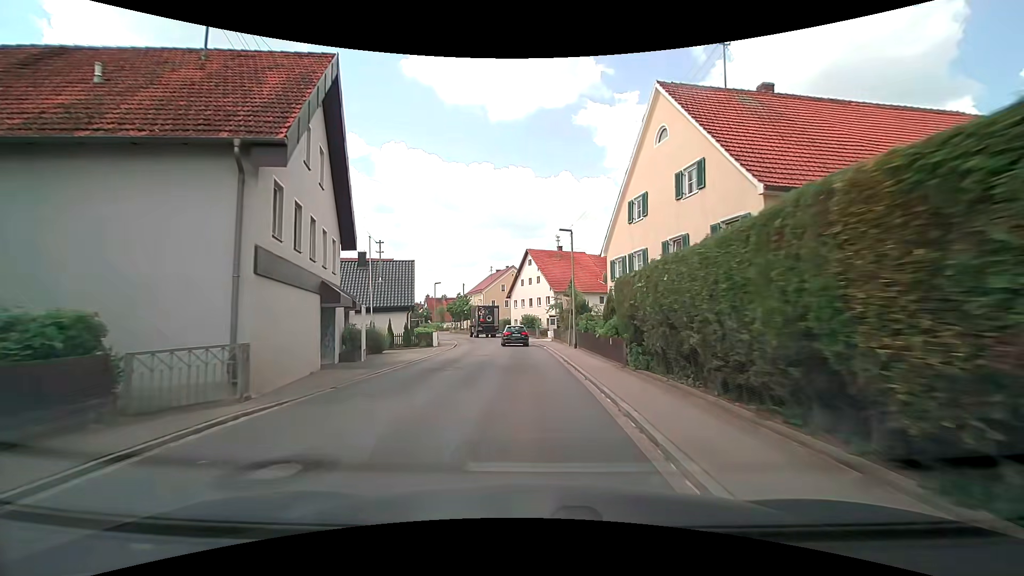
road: tertiary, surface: asphalt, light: Day
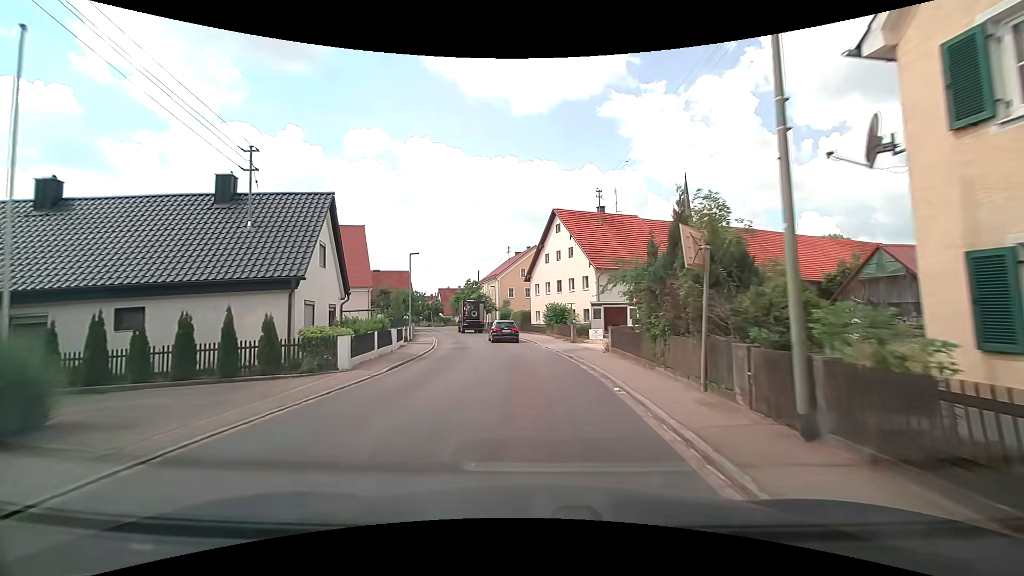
(-0.5, +20.1) m; -4°
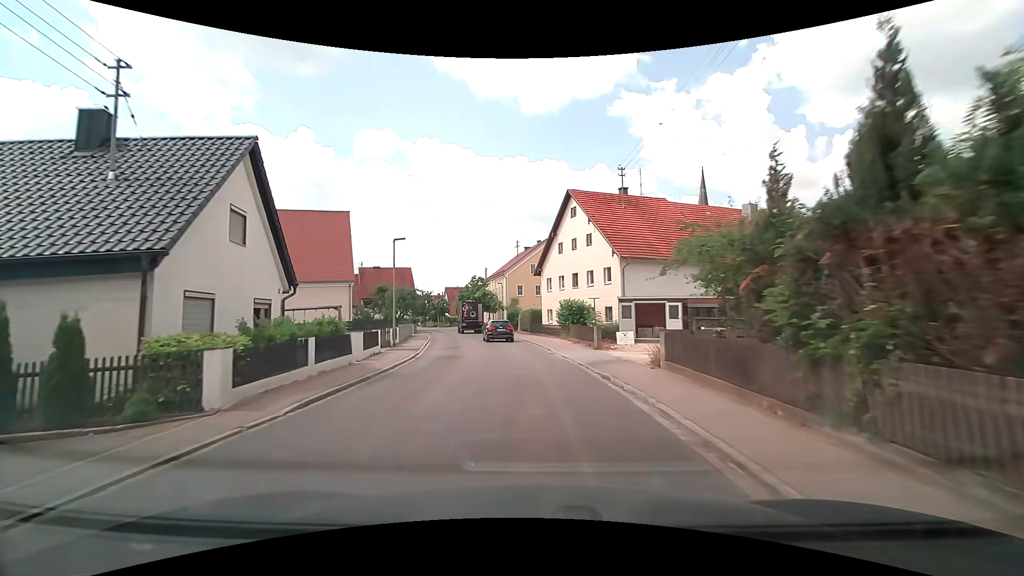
(0.0, +6.6) m; -1°
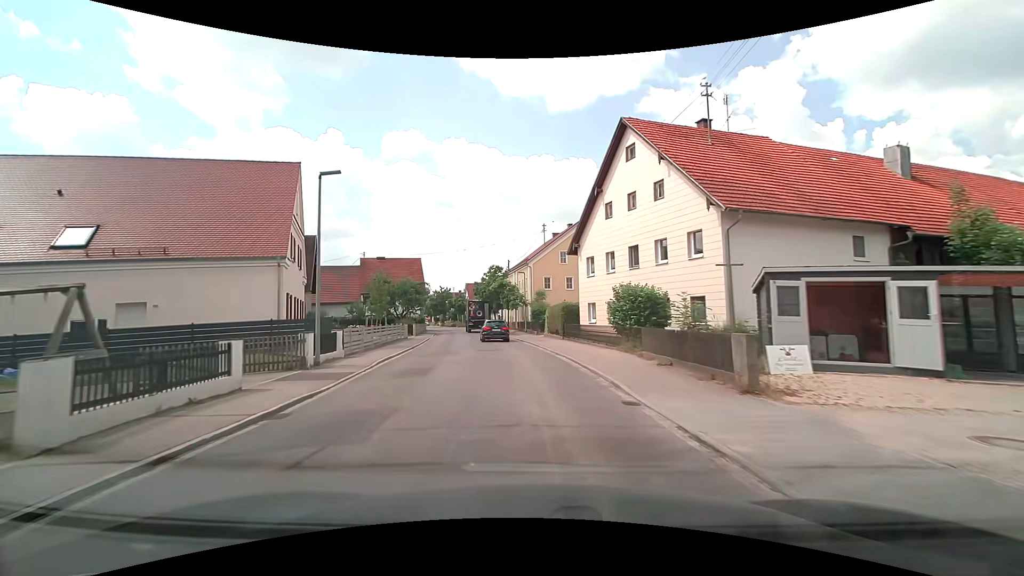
(-0.3, +13.3) m; -2°
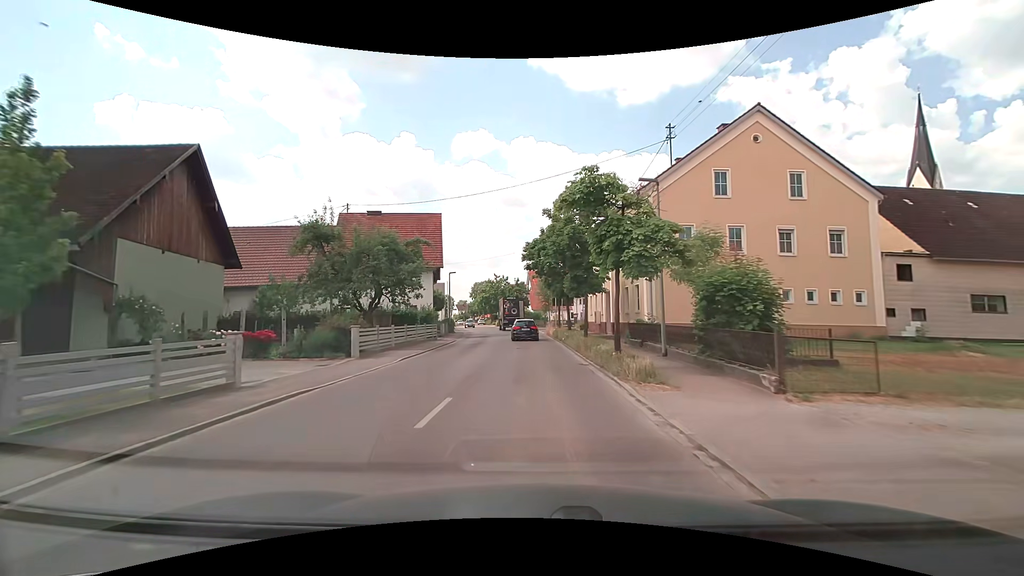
(-2.9, +33.4) m; -8°
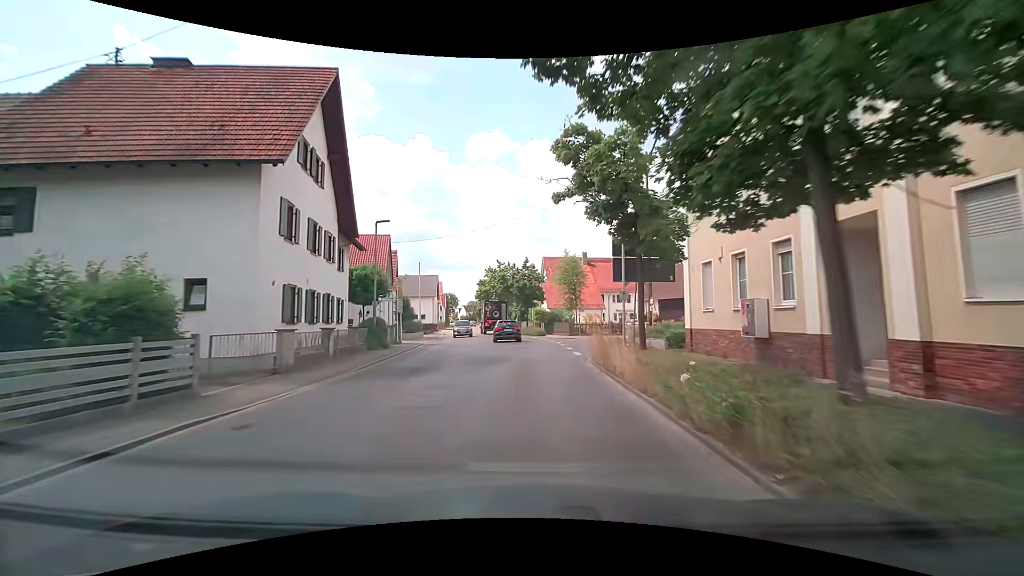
(-0.4, +27.7) m; -2°
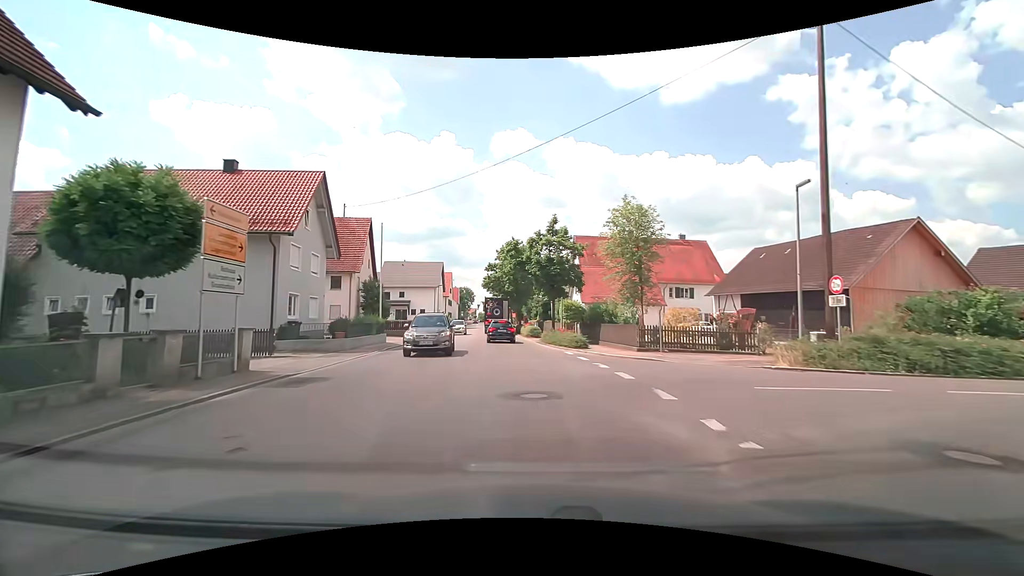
(-0.5, +19.8) m; -2°
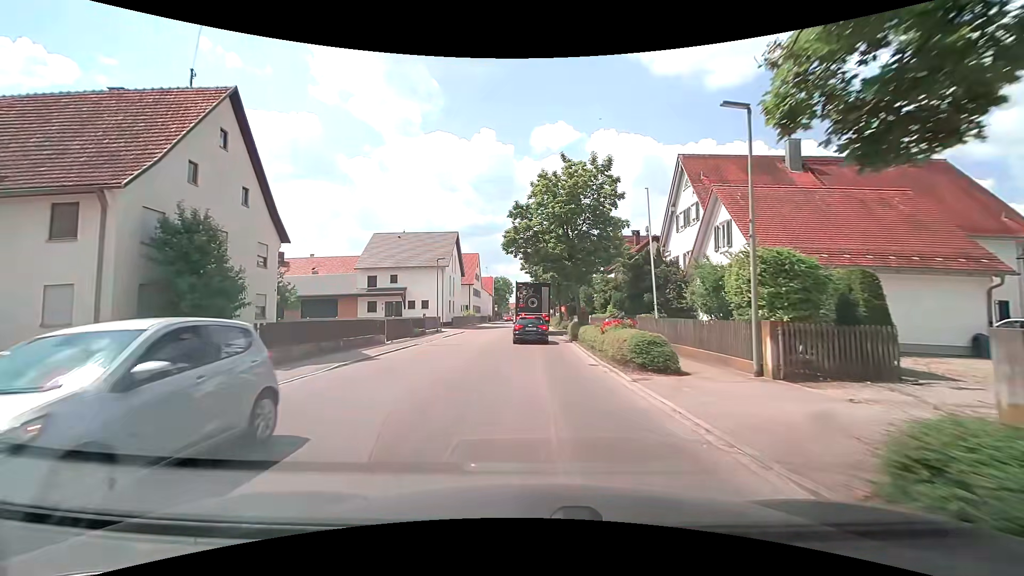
(-1.6, +28.1) m; -5°
(0, +10) (0, +20) (0, +30) (-1, +40) (-1, +50) (-2, +60) (-2, +70) (-2, +80) (-1, +90) (-1, +100) m
